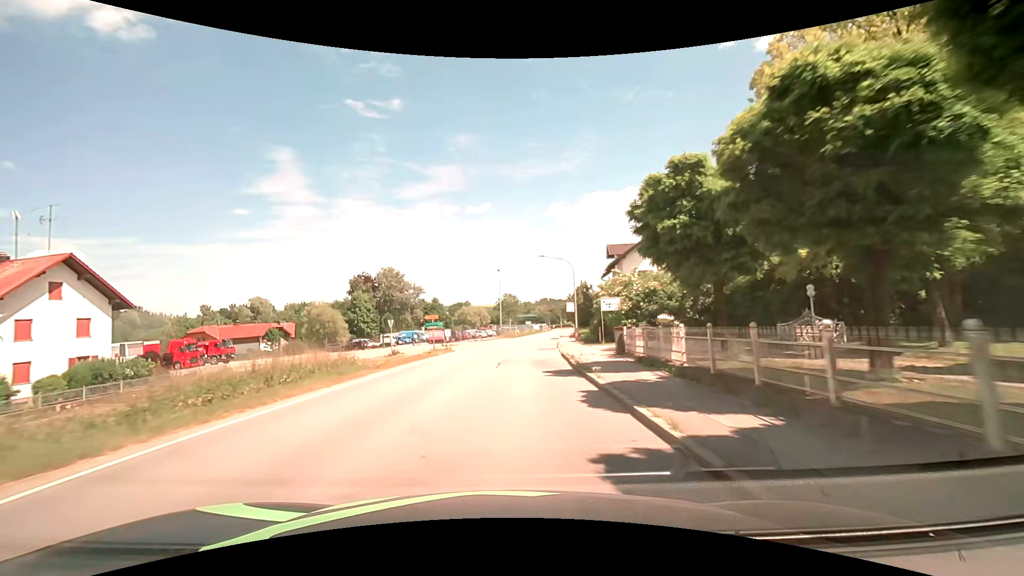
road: secondary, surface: asphalt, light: Day
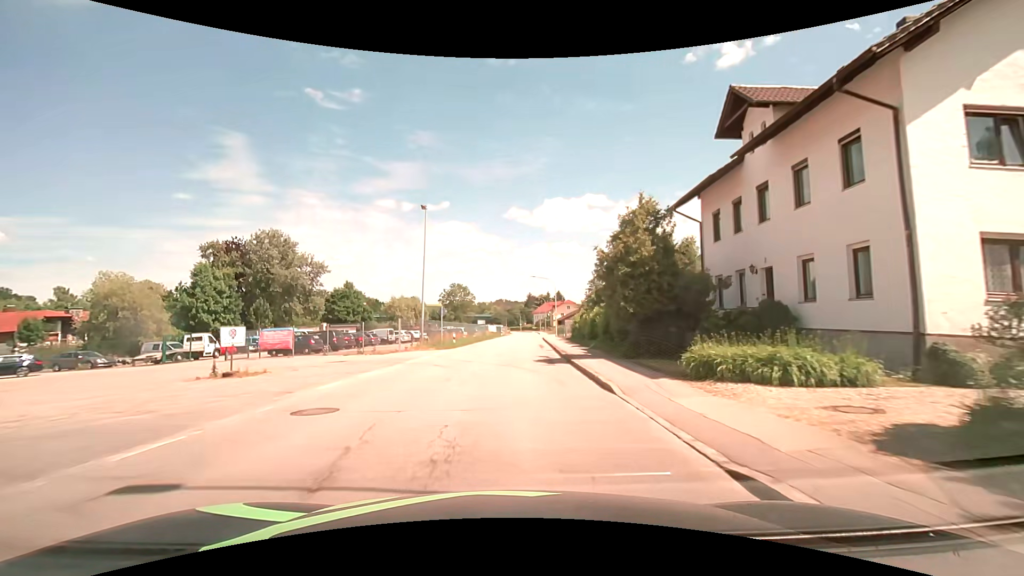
(+1.6, +39.5) m; +5°
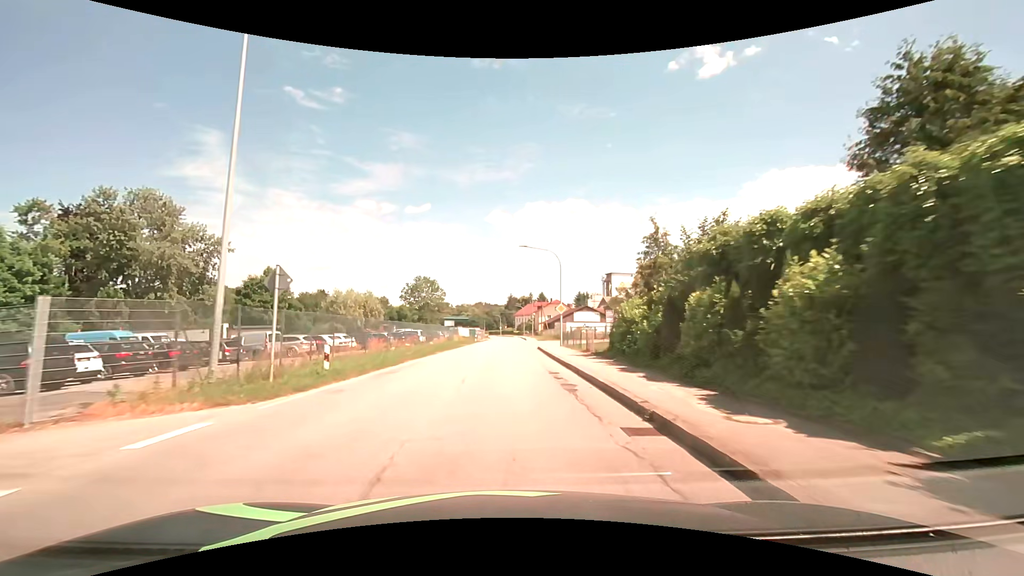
(+0.5, +23.7) m; +3°
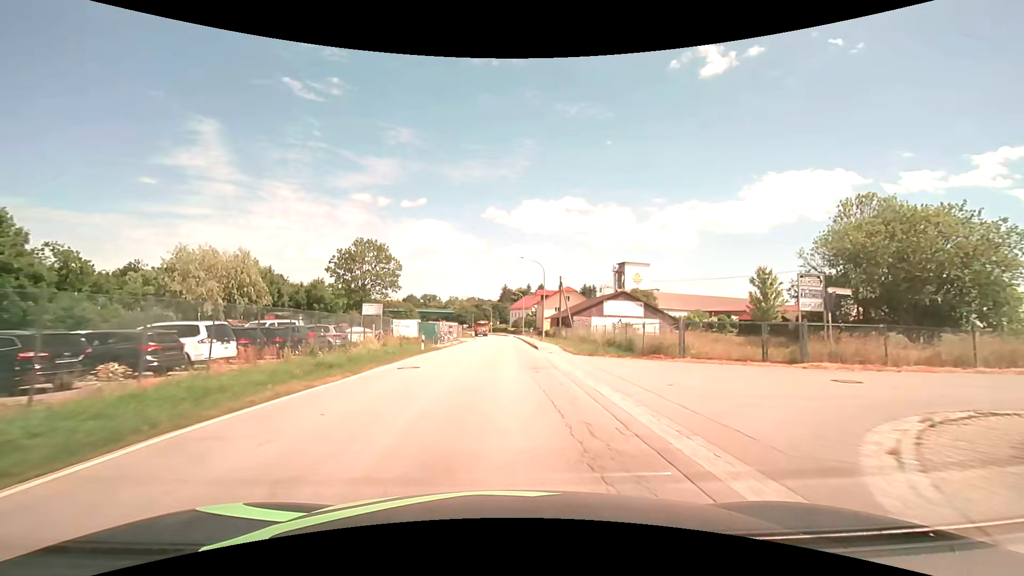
(+0.2, +39.5) m; 0°
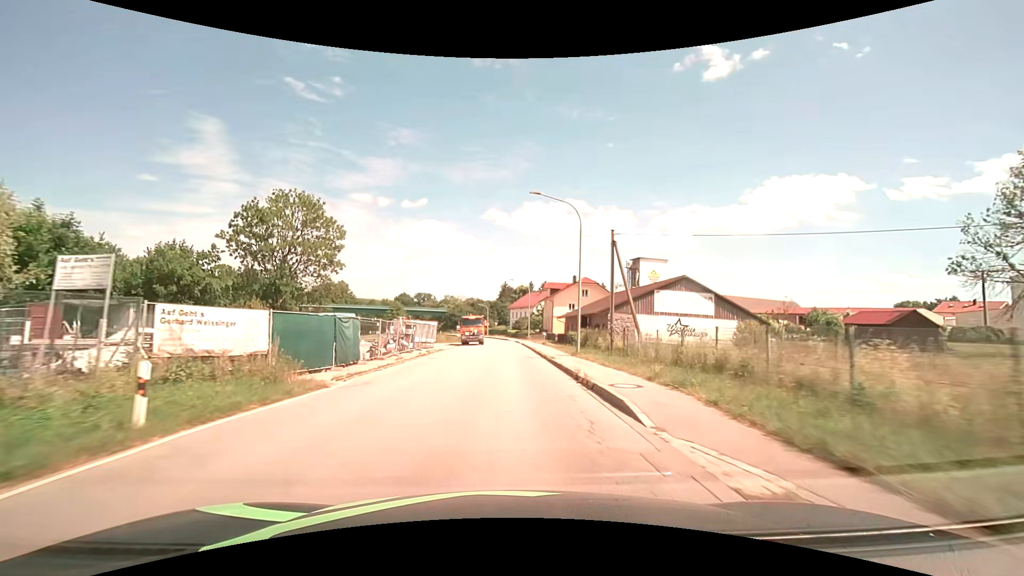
(0.0, +23.8) m; 0°
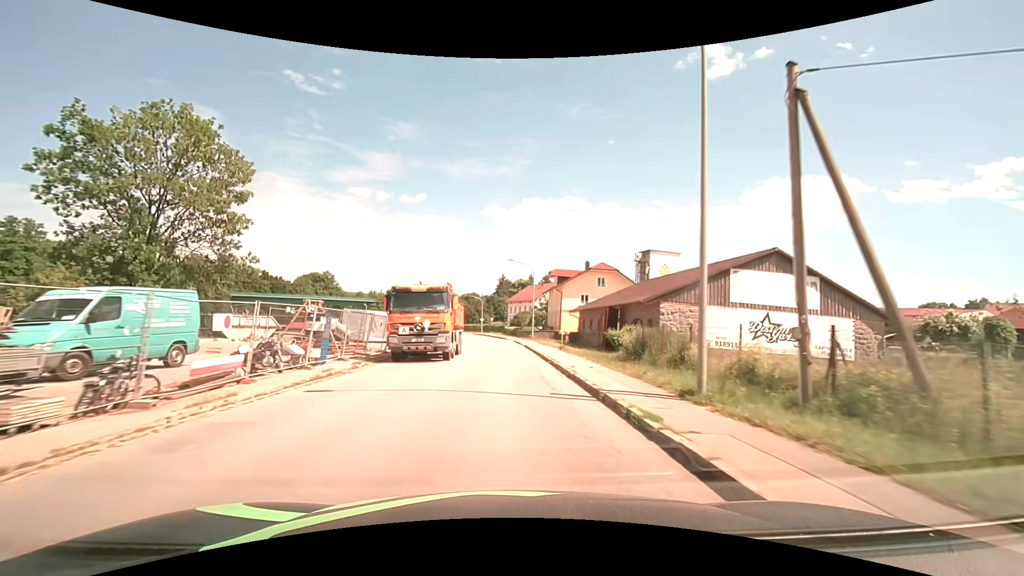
(0.0, +15.8) m; 0°
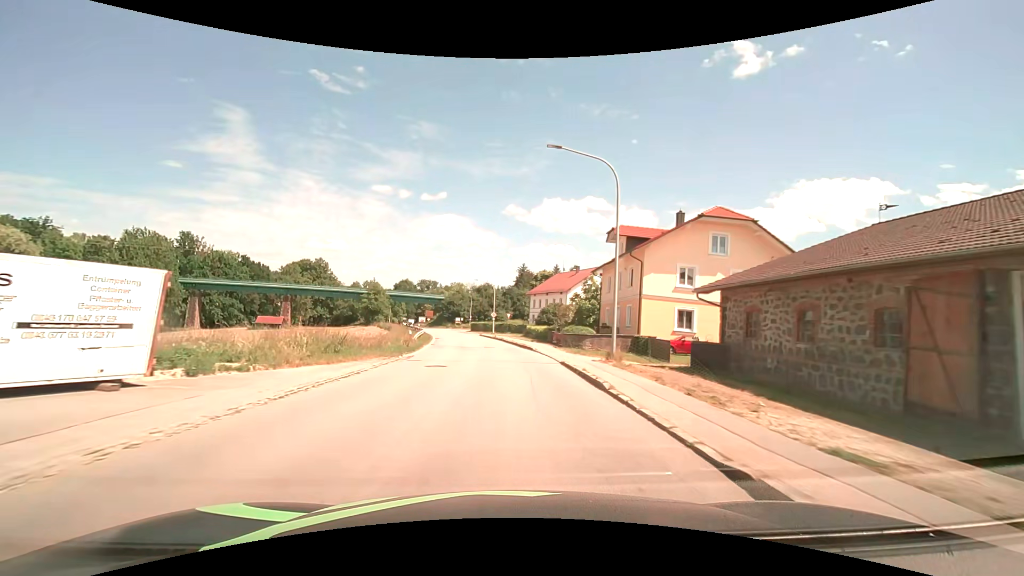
(-0.5, +31.7) m; -2°
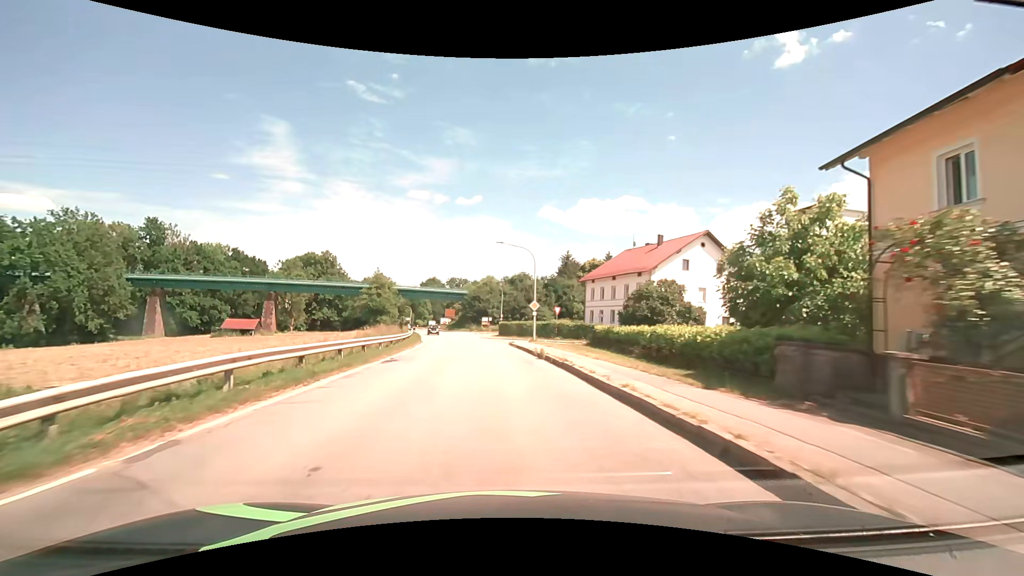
(-0.8, +31.8) m; -4°
(0, +10) (-1, +20) (-1, +30) (-2, +40) (-4, +50) (-5, +60) (-7, +69) (-10, +79) (-12, +89) (-15, +99) m
